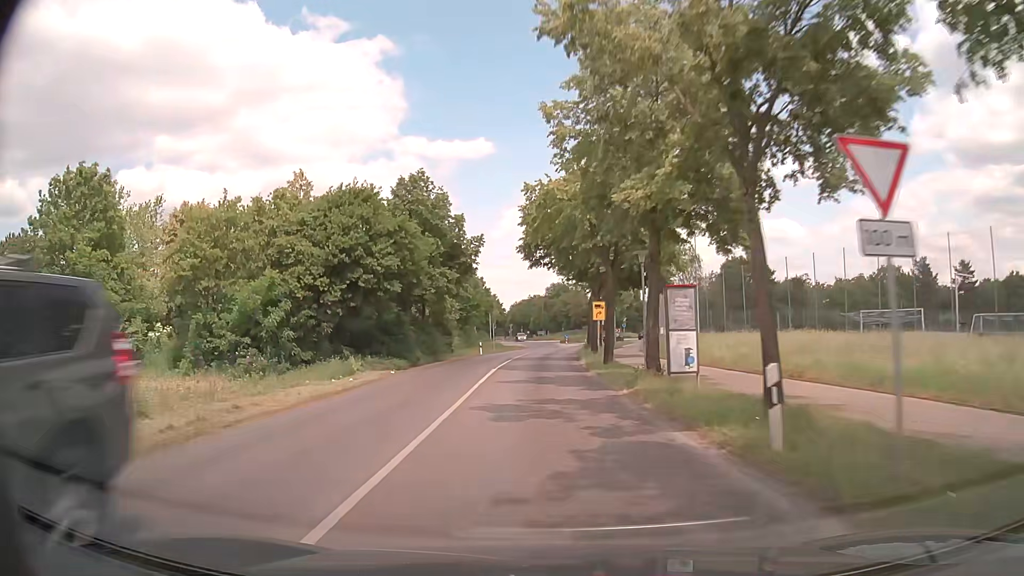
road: tertiary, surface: asphalt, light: Day
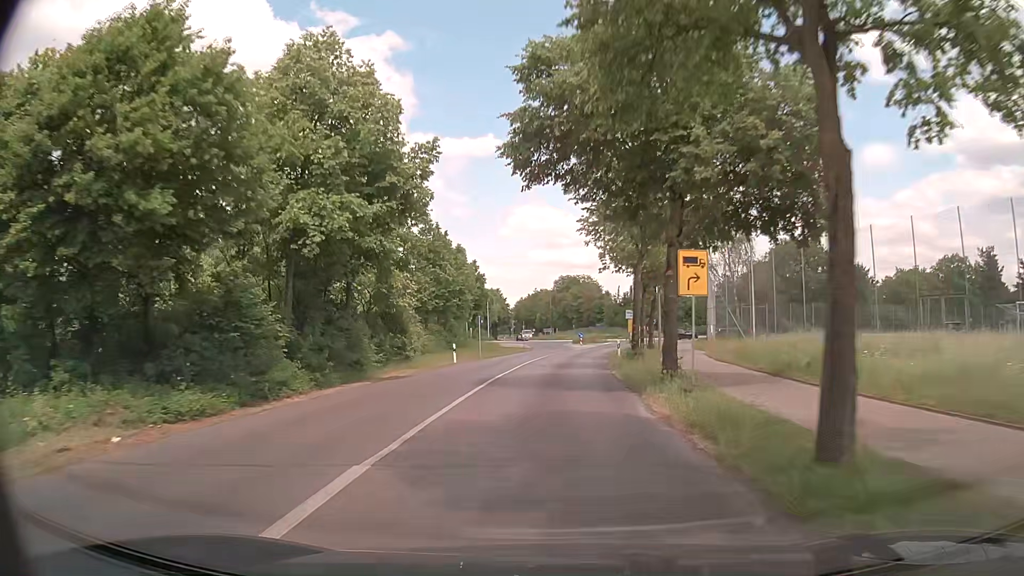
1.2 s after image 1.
(-0.2, +20.1) m; -1°
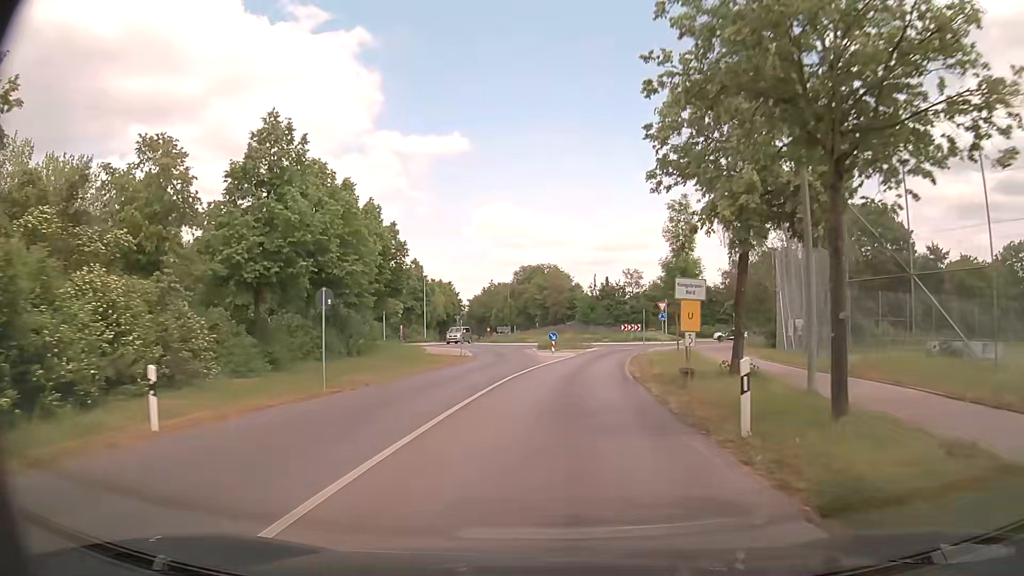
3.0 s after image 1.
(+0.7, +26.6) m; +3°
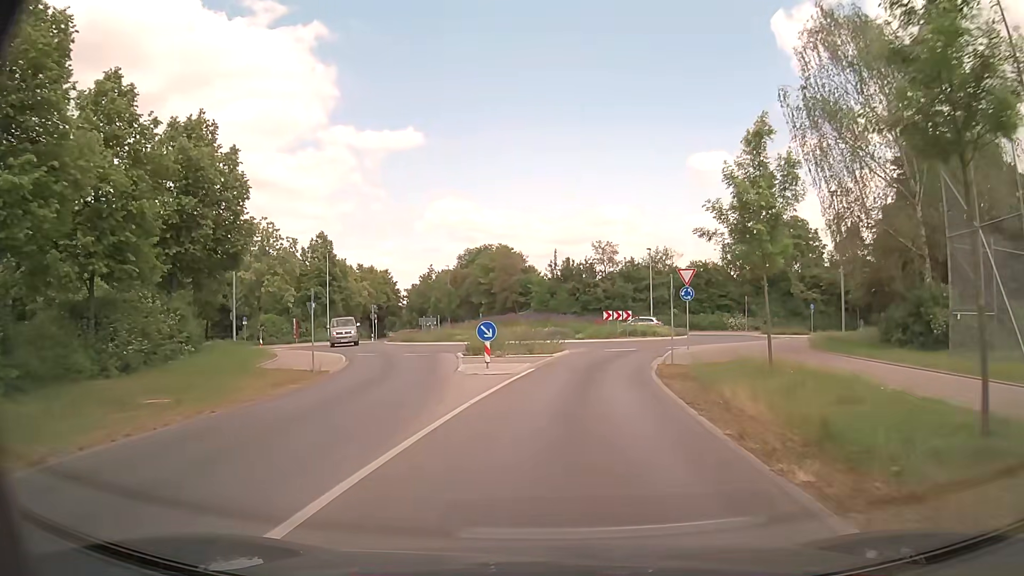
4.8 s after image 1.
(+0.8, +21.7) m; +4°
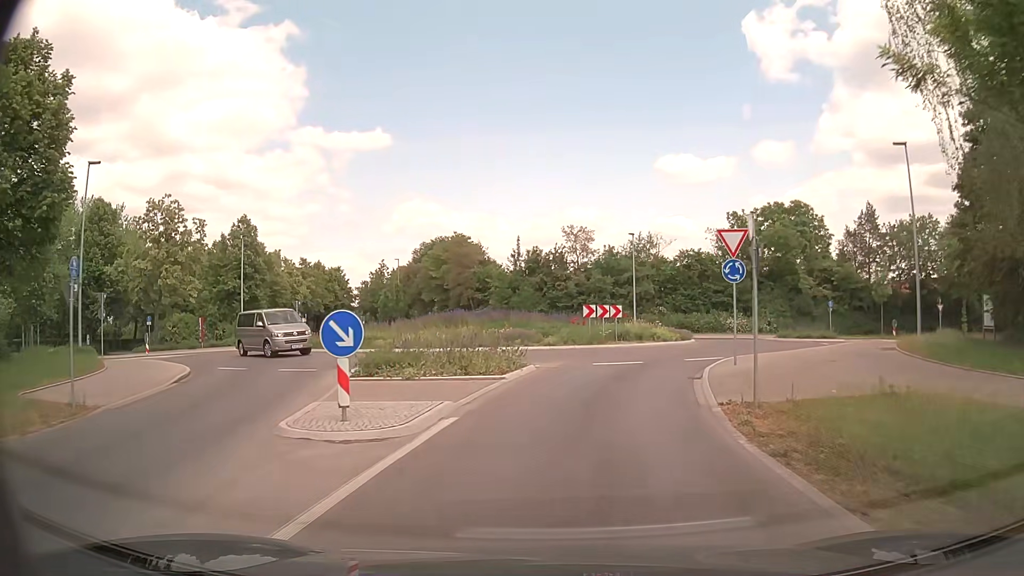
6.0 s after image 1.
(+0.4, +11.4) m; +4°
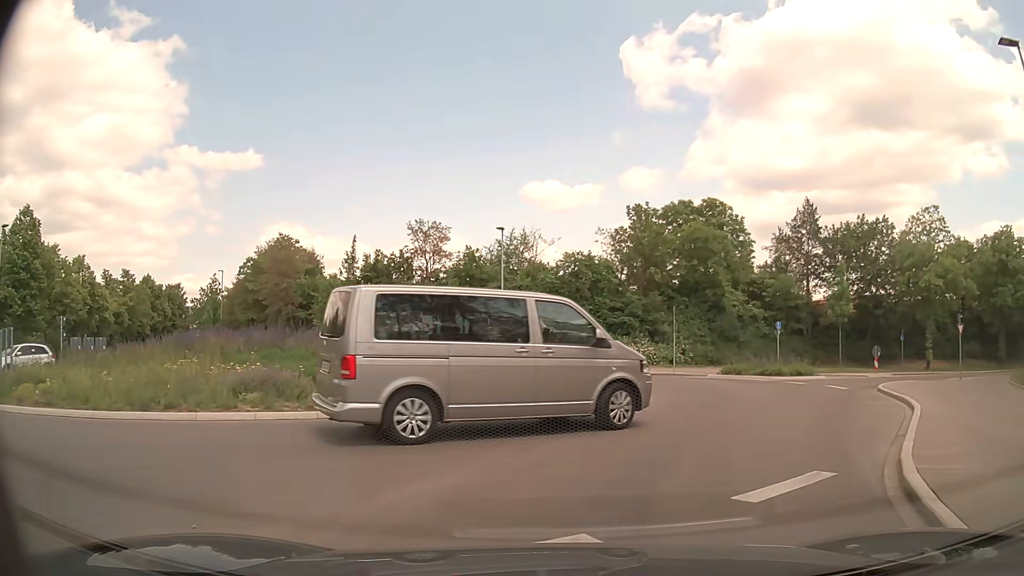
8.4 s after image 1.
(+1.0, +14.8) m; +12°
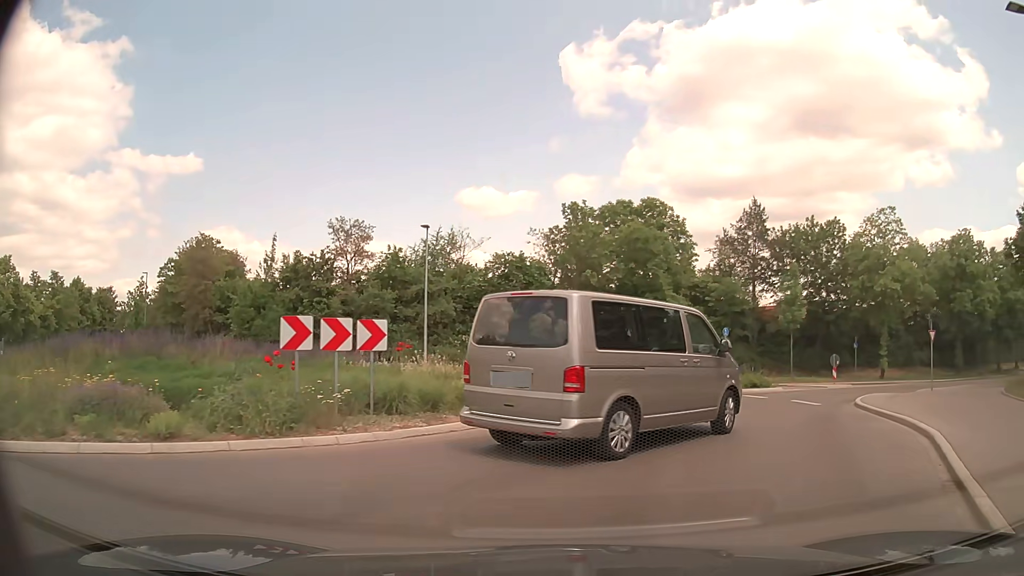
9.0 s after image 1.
(+0.1, +3.1) m; +5°
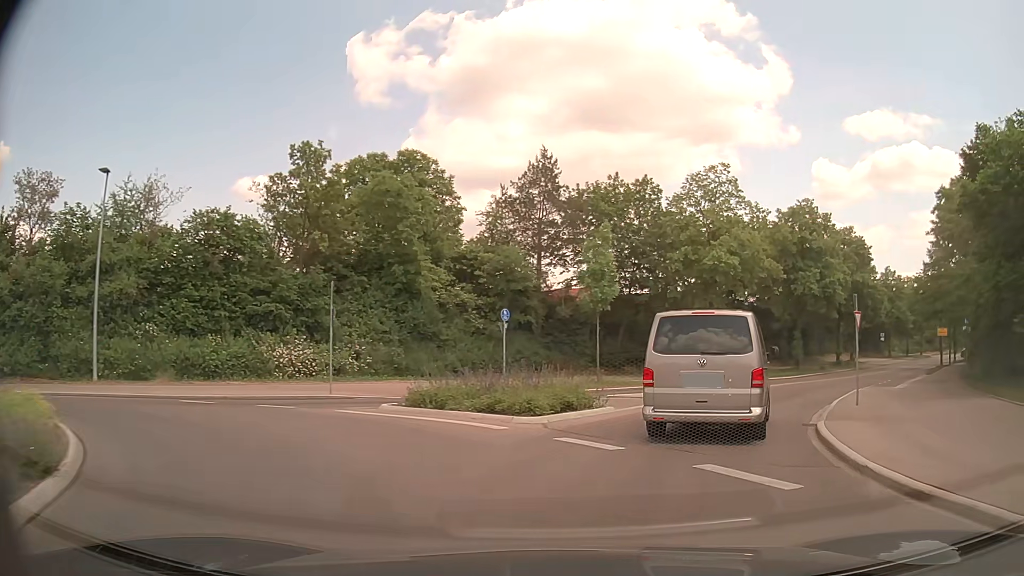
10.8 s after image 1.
(+2.2, +11.6) m; +20°
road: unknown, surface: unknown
(+1, +10) (+5, +19) (+11, +27) (+17, +36) (+23, +43) (+30, +51) (+36, +58) (+43, +66) (+49, +73) (+56, +81) m
